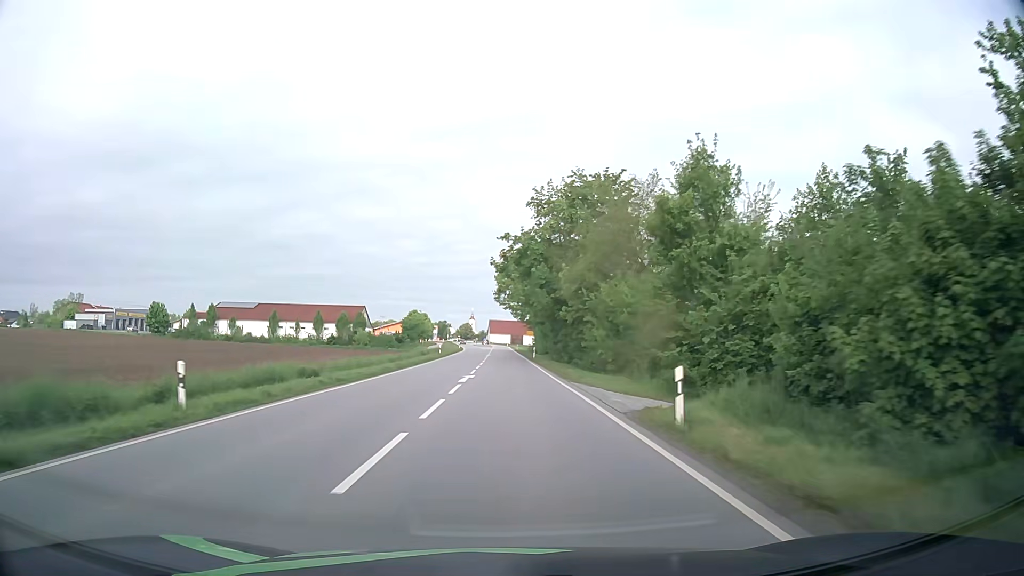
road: primary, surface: asphalt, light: Day
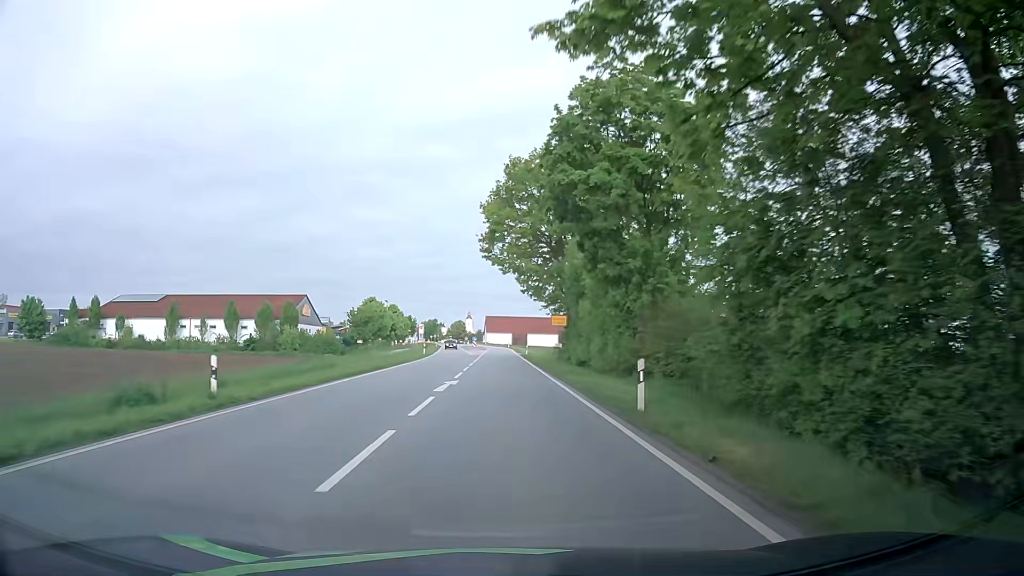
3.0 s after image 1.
(-0.1, +48.0) m; 0°
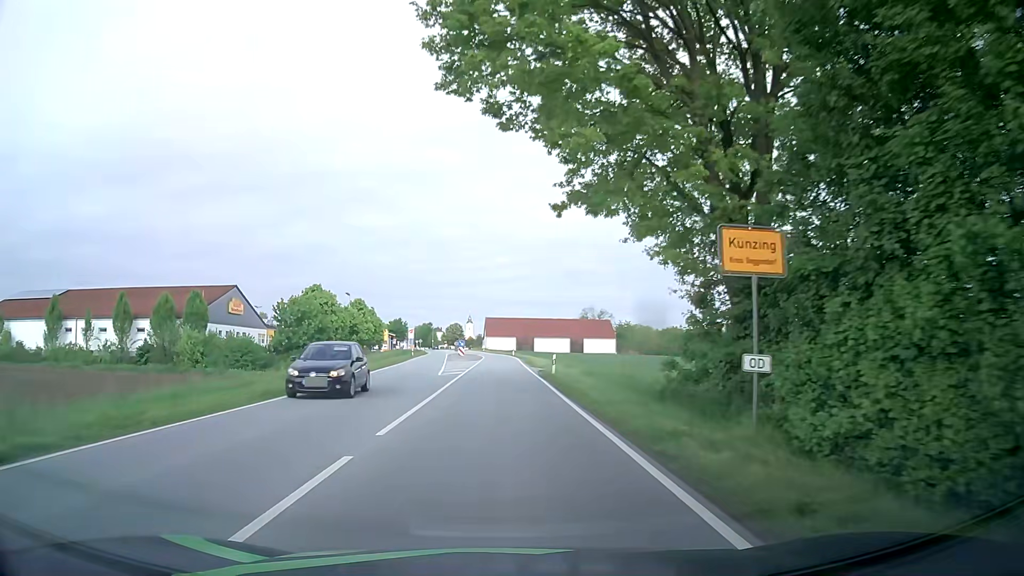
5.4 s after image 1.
(-0.1, +31.9) m; -1°
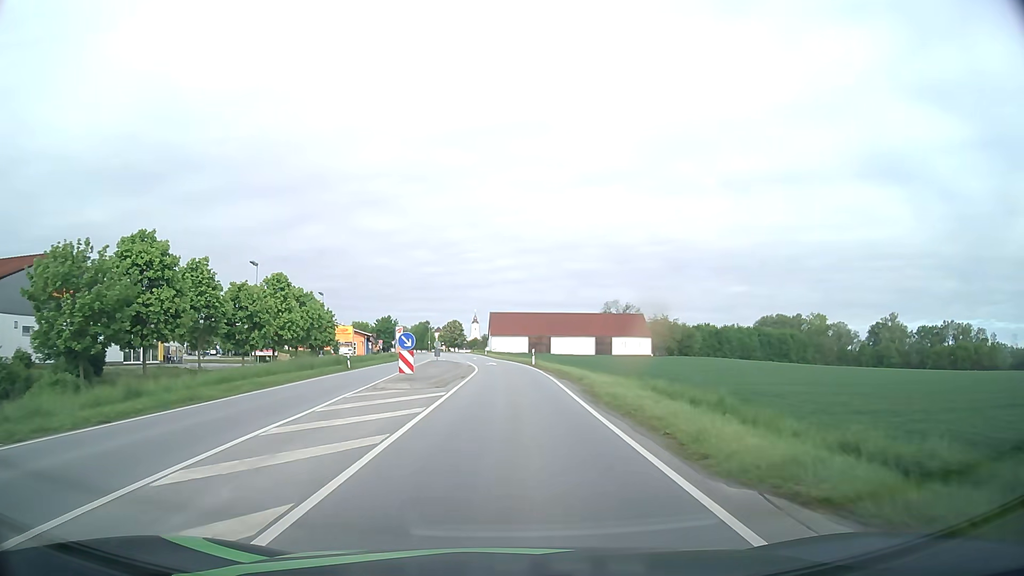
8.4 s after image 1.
(-0.1, +37.7) m; 0°
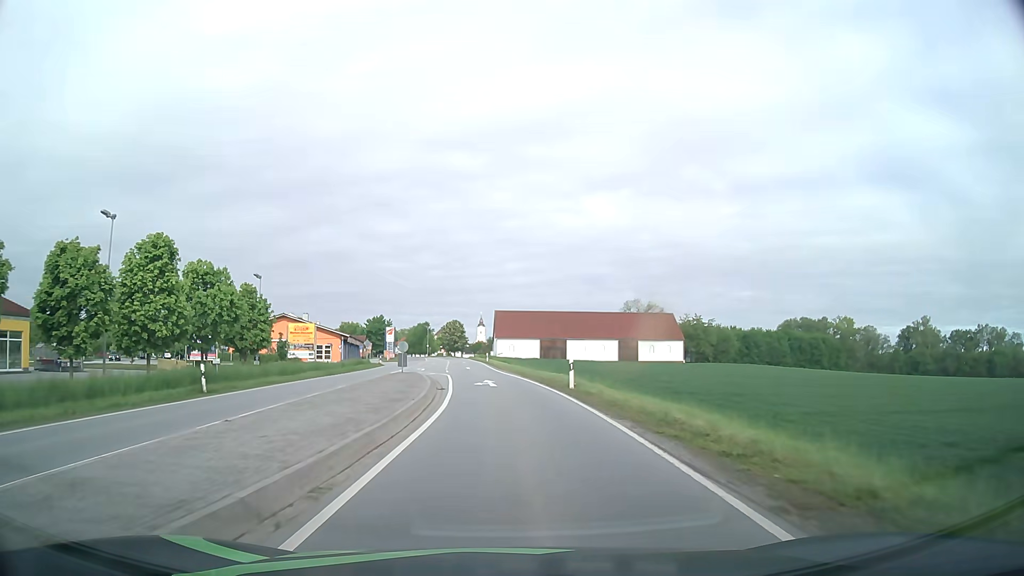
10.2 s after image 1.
(0.0, +23.2) m; -1°
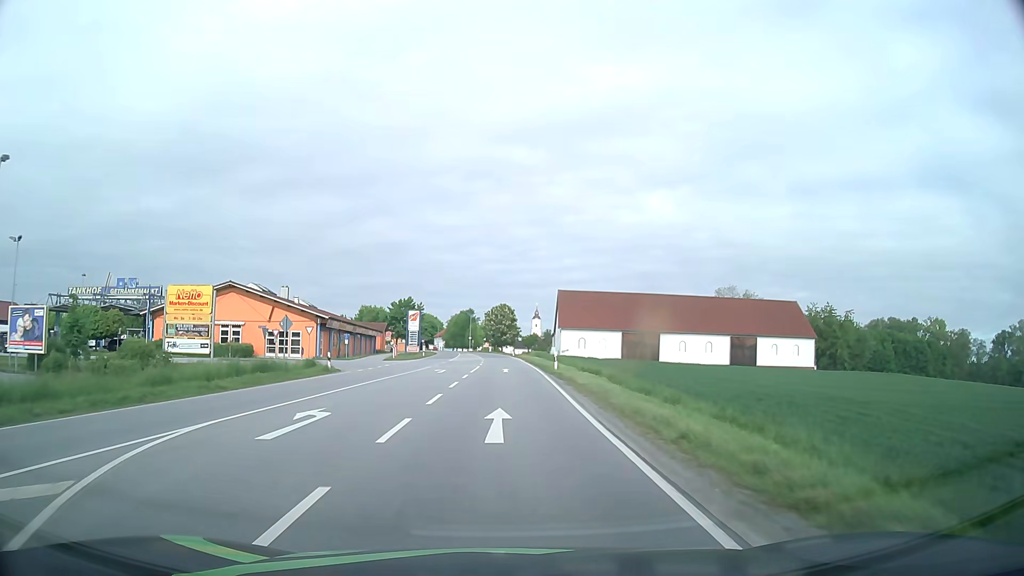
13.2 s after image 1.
(-1.6, +38.9) m; -4°
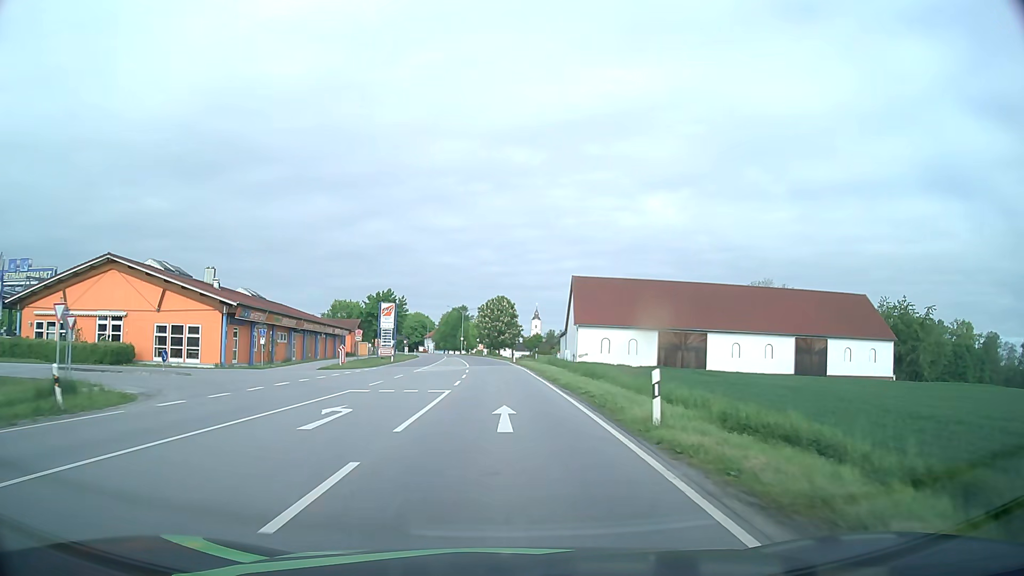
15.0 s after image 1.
(0.0, +22.6) m; 0°
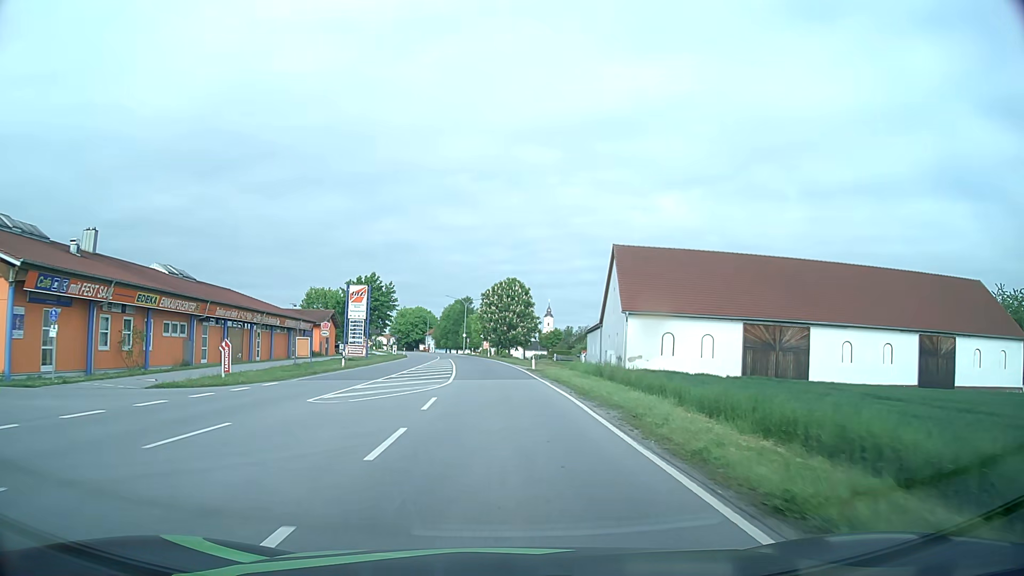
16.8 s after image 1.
(-0.2, +22.6) m; -1°
(0, +10) (0, +20) (-1, +30) (-1, +40) (-2, +50) (-3, +60) (-4, +70) (-5, +80) (-7, +90) (-8, +100) m
